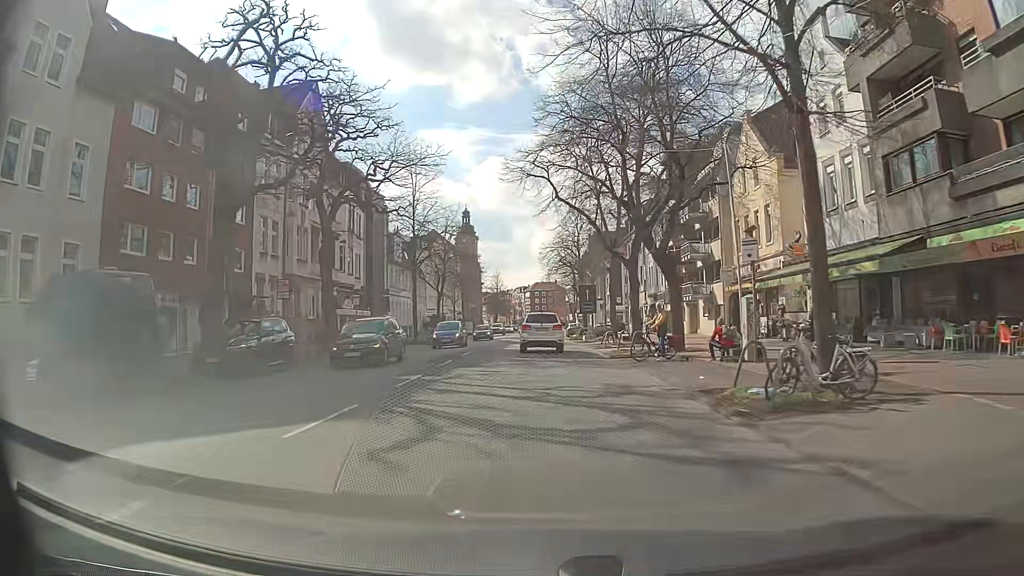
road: secondary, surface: asphalt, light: Day
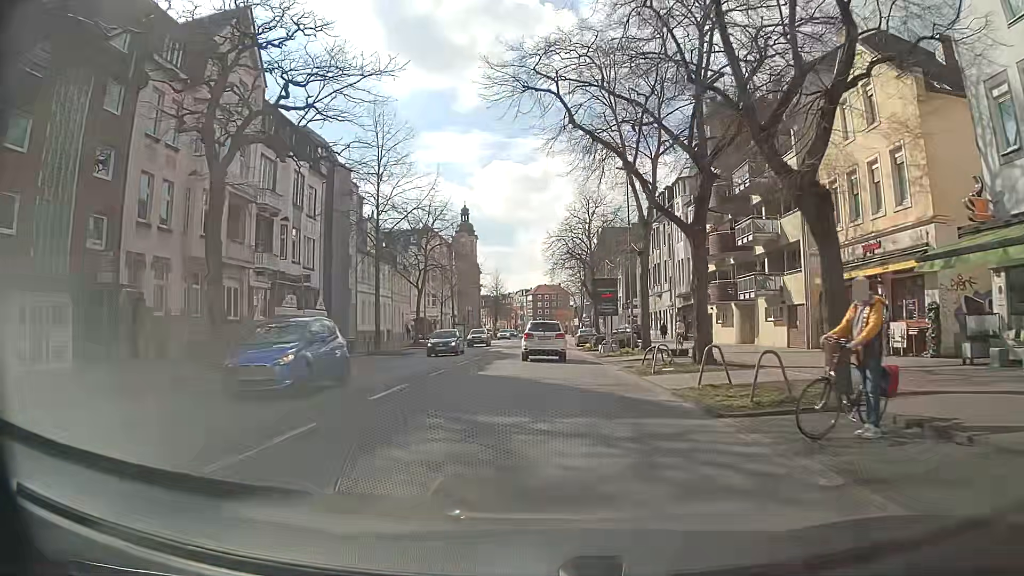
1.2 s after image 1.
(-0.1, +14.3) m; 0°
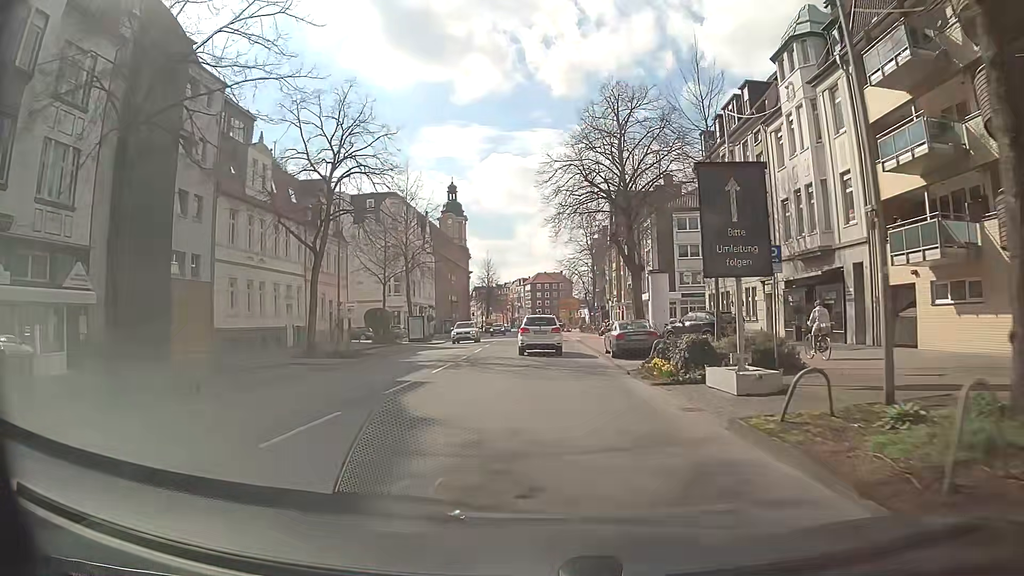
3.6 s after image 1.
(+0.1, +28.9) m; 0°
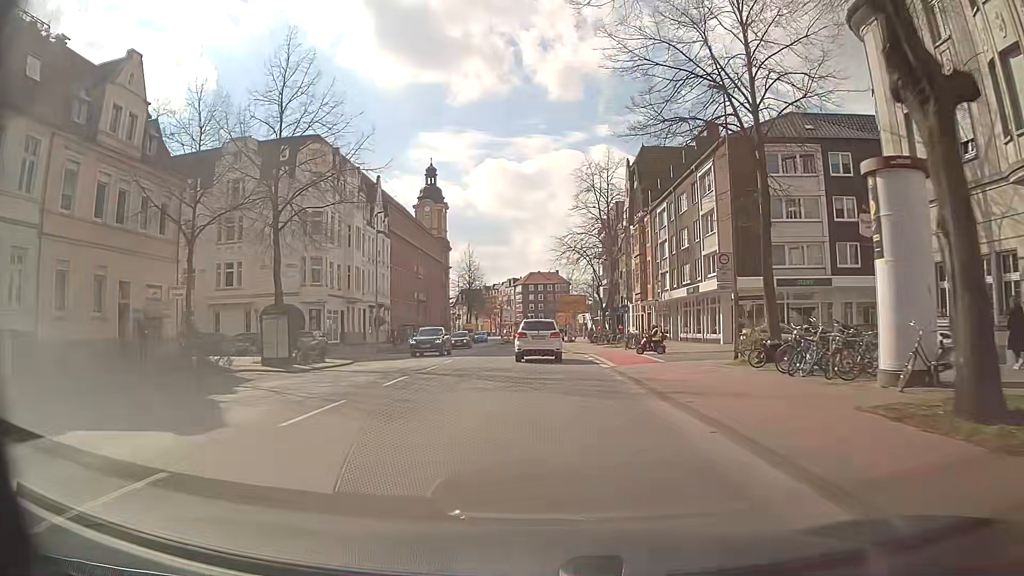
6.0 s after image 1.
(-0.1, +29.3) m; 0°
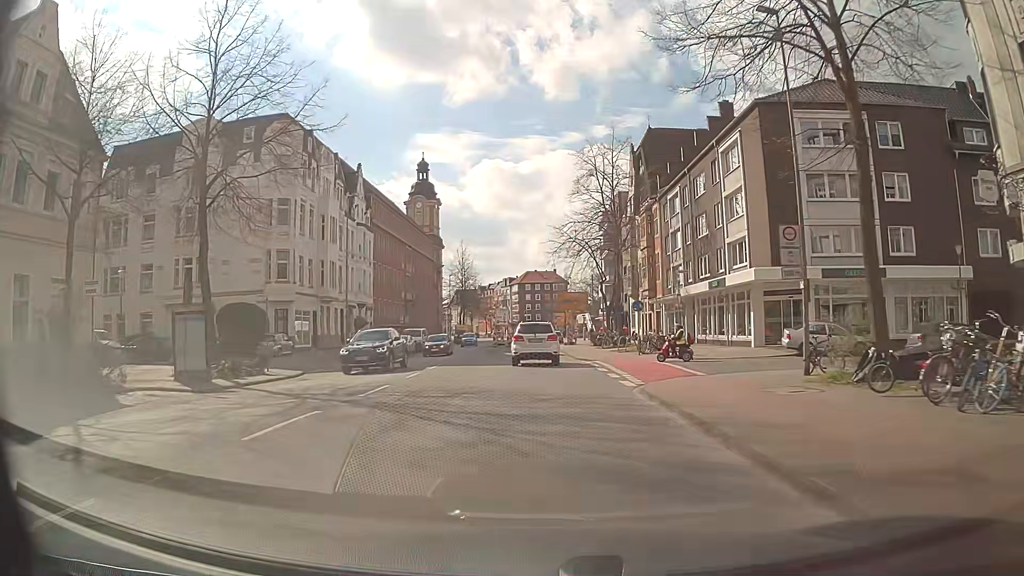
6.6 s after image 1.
(0.0, +7.0) m; 0°
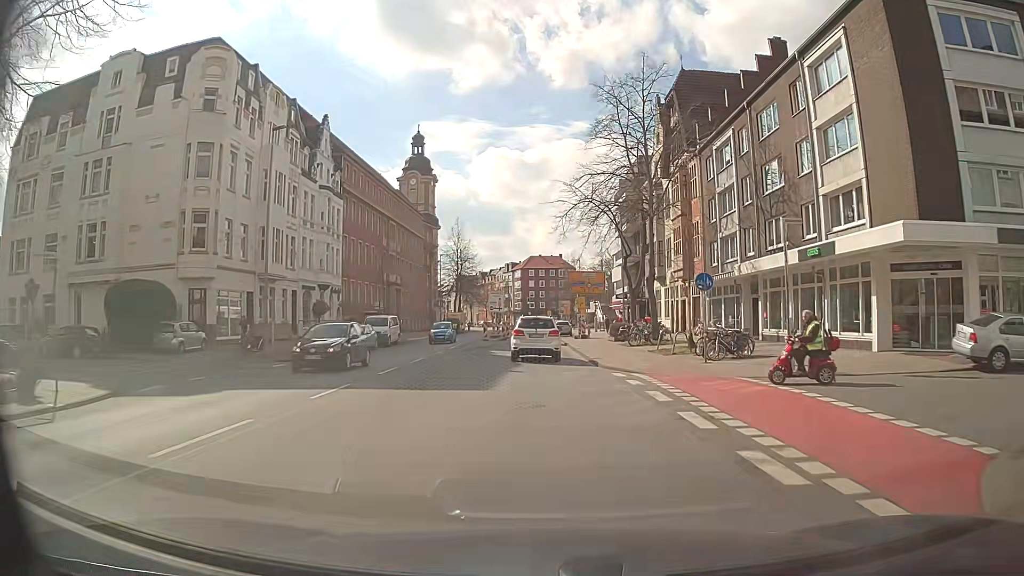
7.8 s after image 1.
(-0.1, +13.7) m; -1°
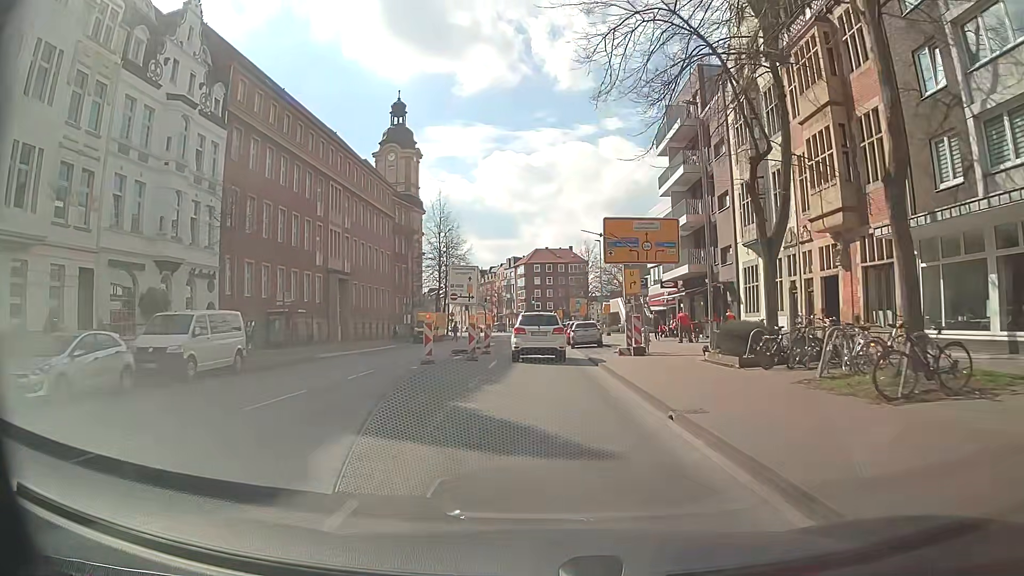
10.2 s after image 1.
(-0.2, +26.1) m; +2°
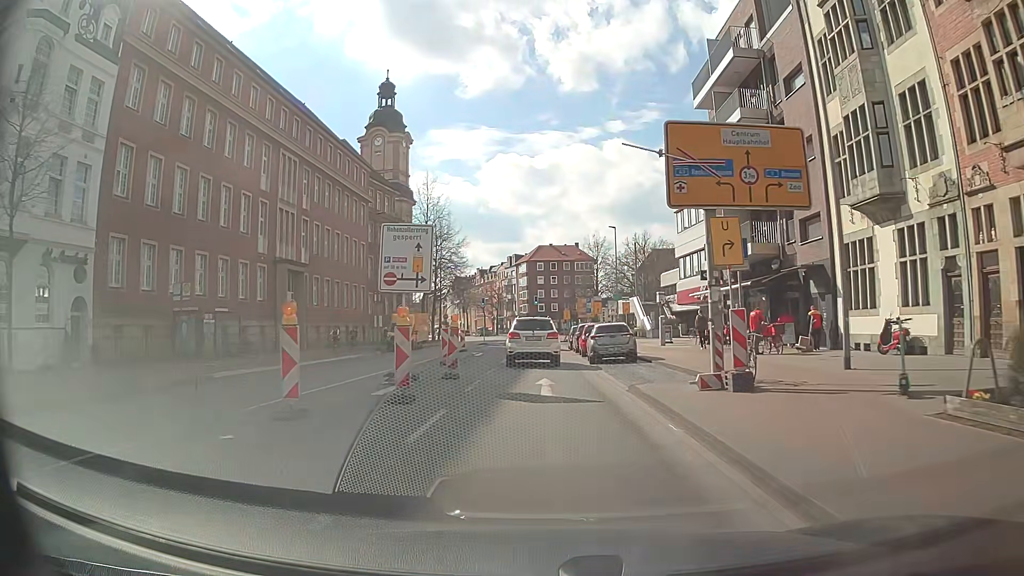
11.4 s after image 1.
(-0.6, +12.5) m; -3°
